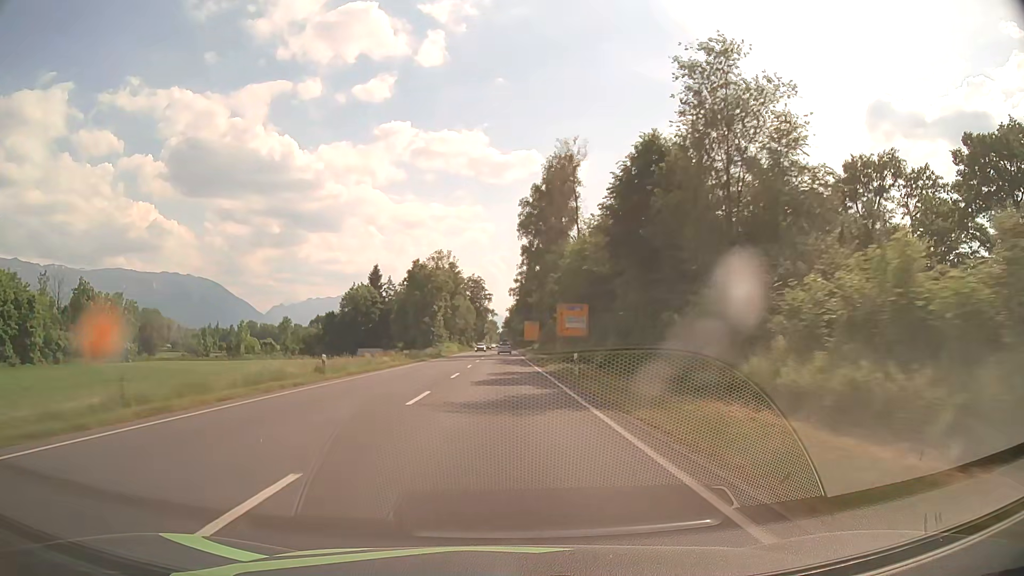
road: primary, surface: asphalt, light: Day
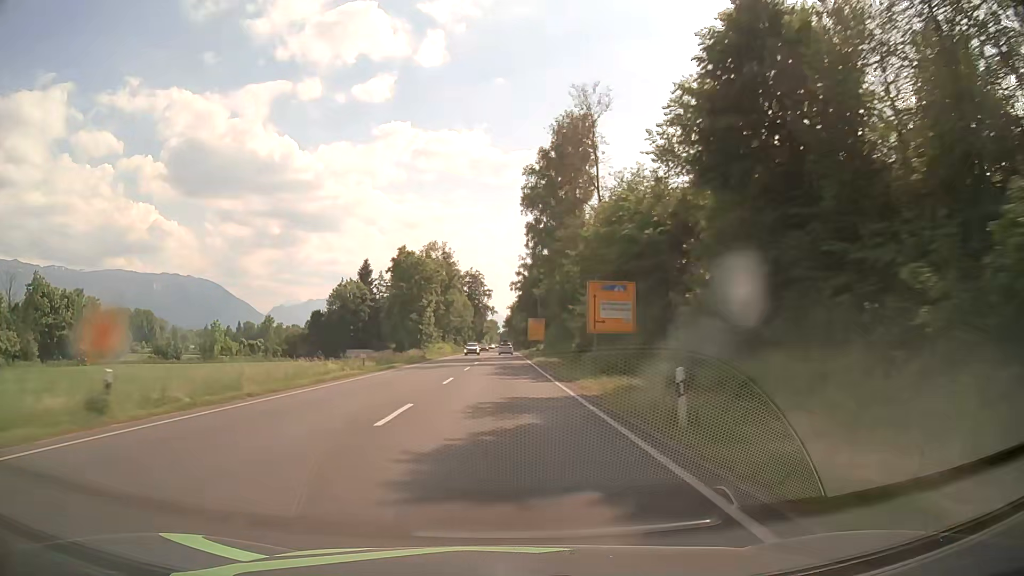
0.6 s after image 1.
(0.0, +15.8) m; 0°
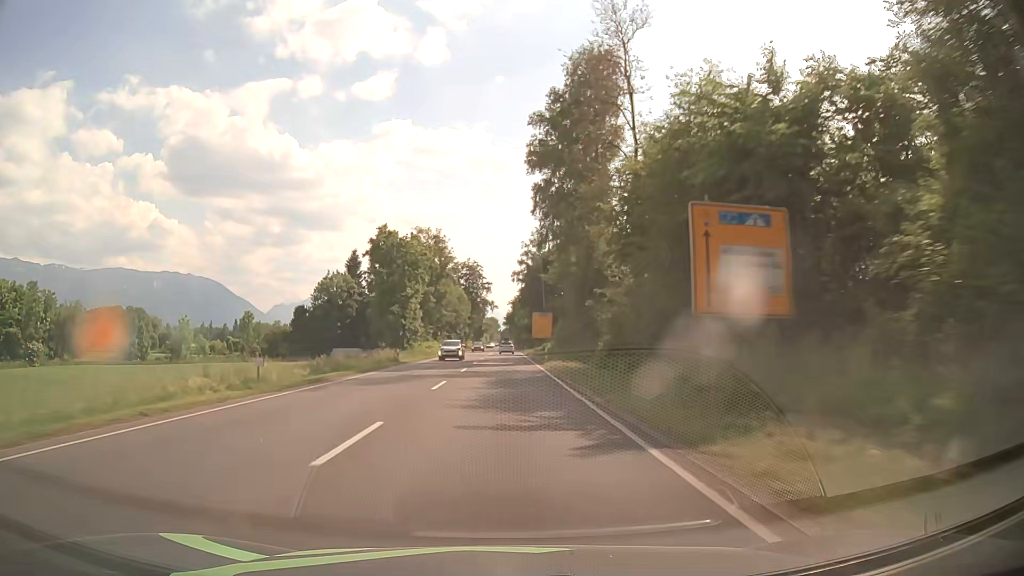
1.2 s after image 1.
(0.0, +15.8) m; 0°
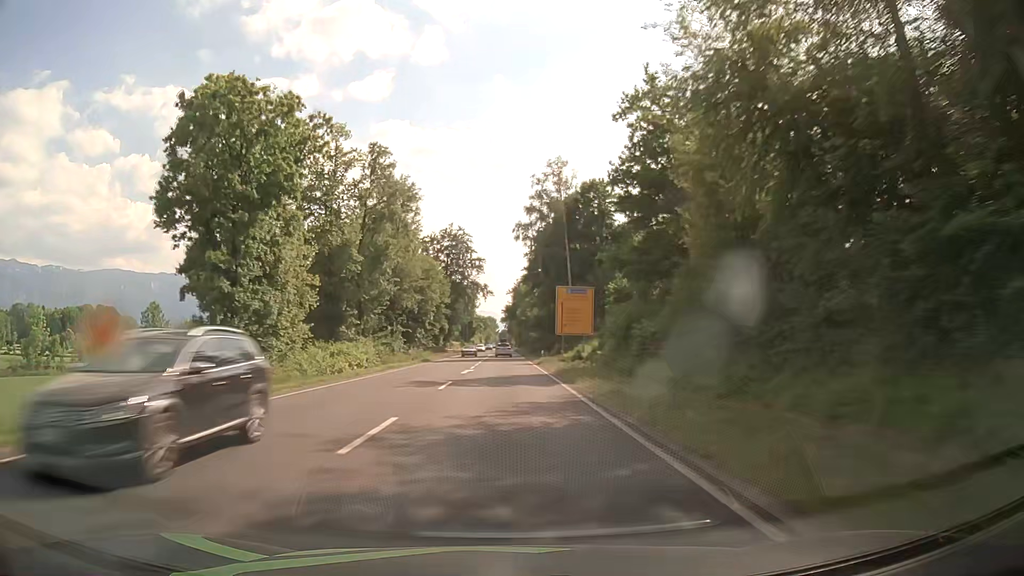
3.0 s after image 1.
(+0.2, +47.3) m; 0°
